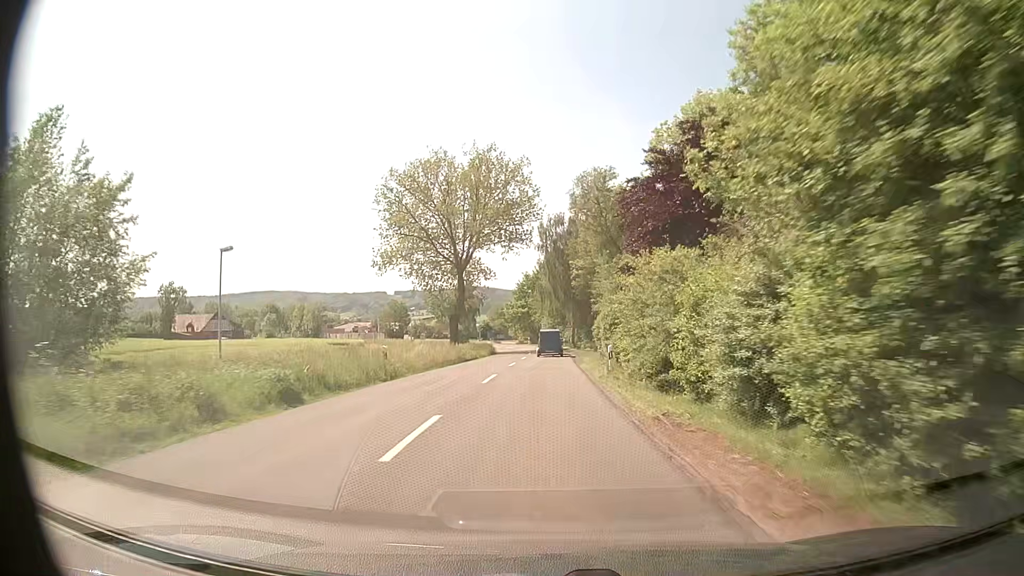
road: secondary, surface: asphalt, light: Day
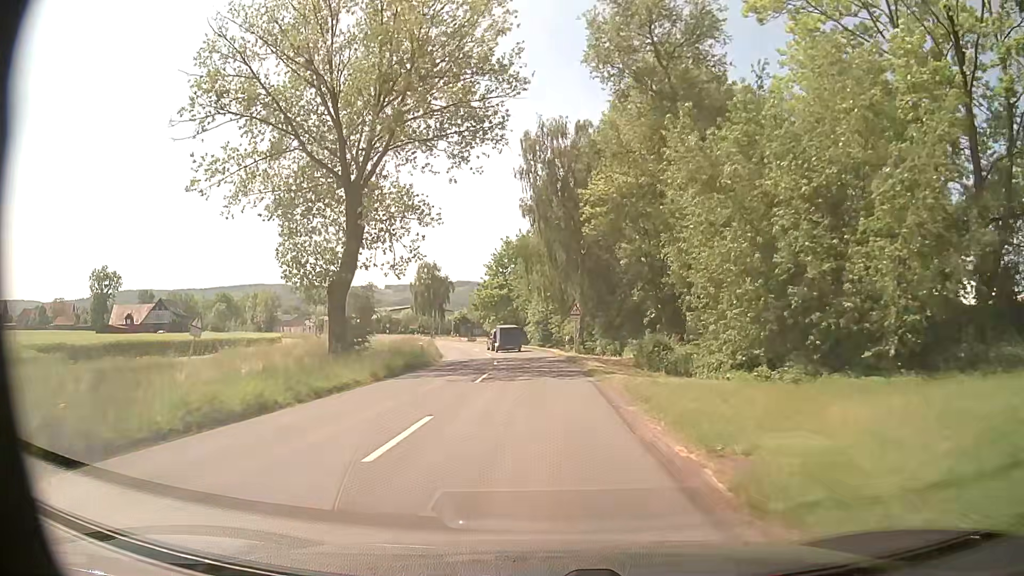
(+0.2, +35.8) m; 0°
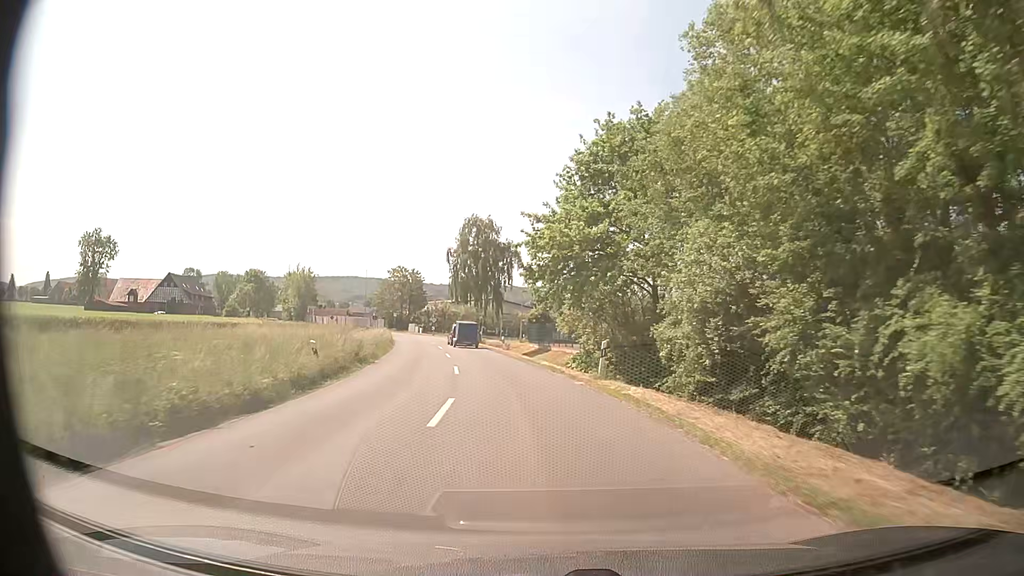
(-2.1, +45.1) m; -8°
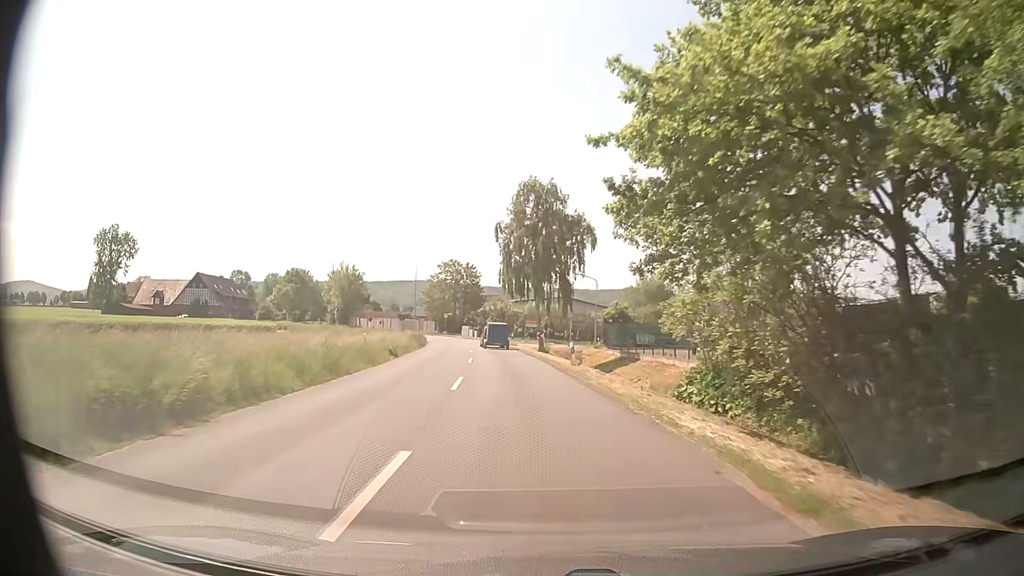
(-1.0, +18.1) m; -6°
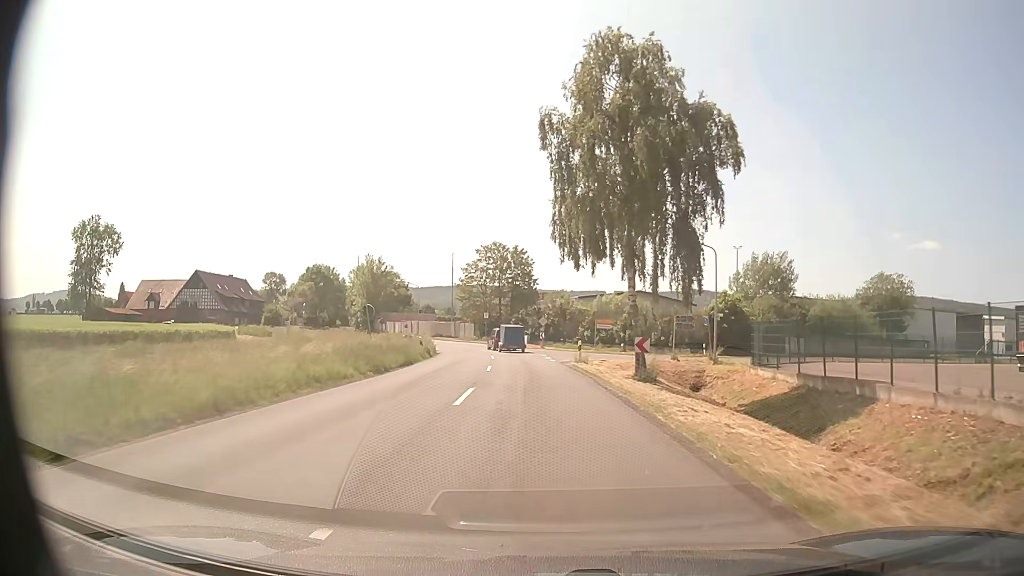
(-1.6, +26.8) m; -6°
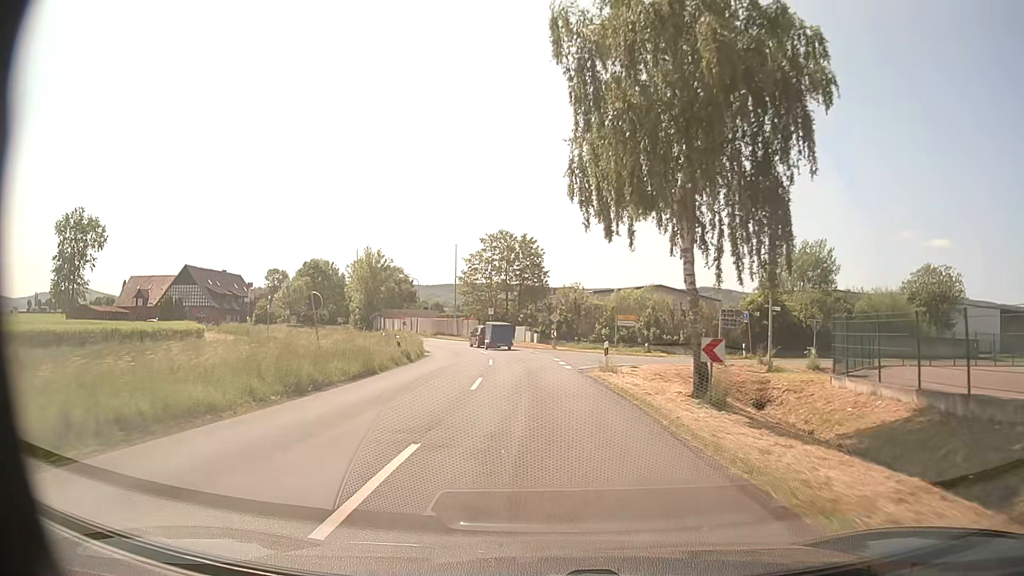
(-0.1, +8.2) m; -1°
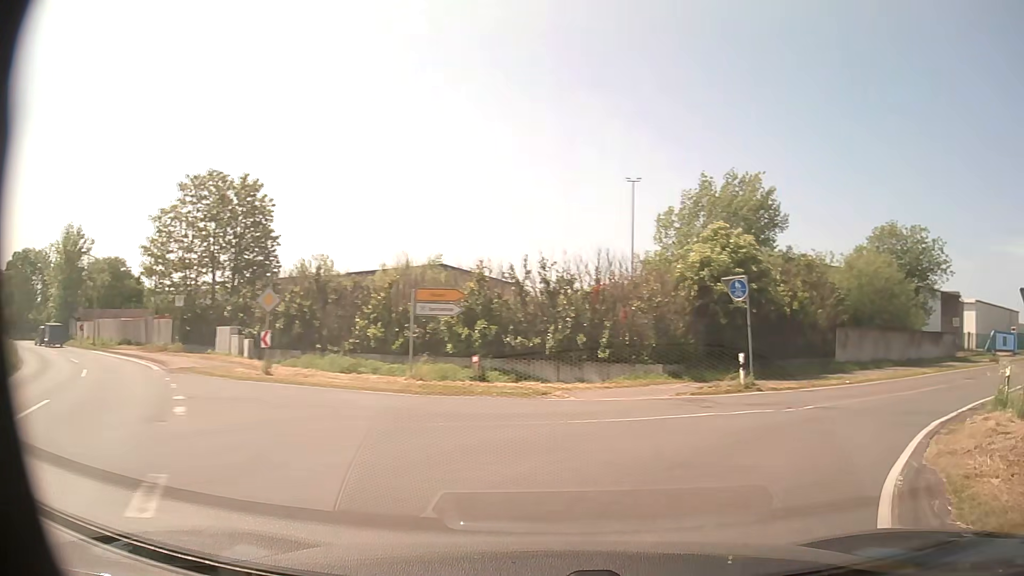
(+1.0, +29.2) m; +23°
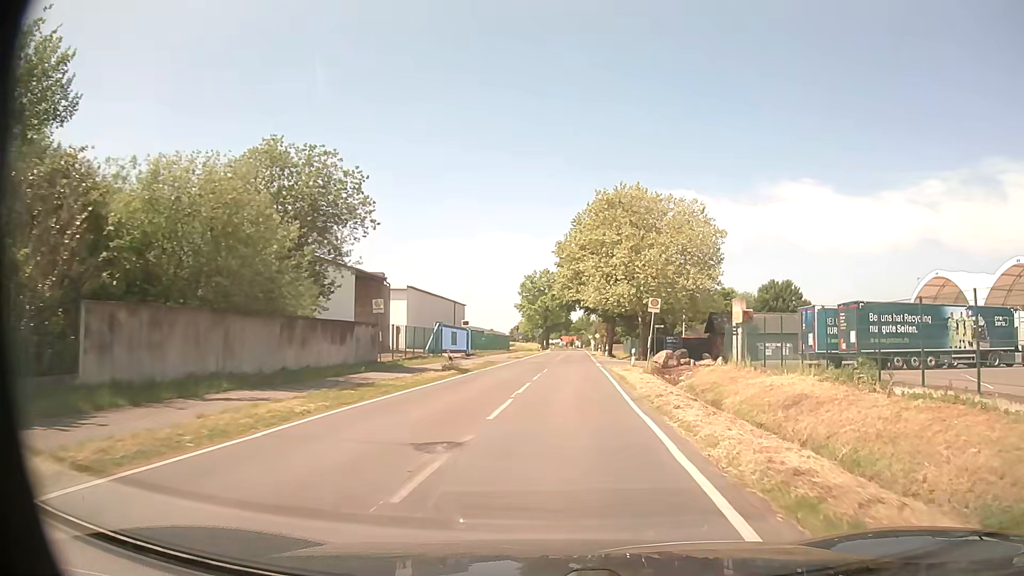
(+10.4, +17.7) m; +49°
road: tertiary
(0, +10) (+1, +20) (+1, +30) (+1, +40) (+2, +50) (+2, +60) (+3, +70) (+3, +80) (+4, +90) (+4, +100) m
